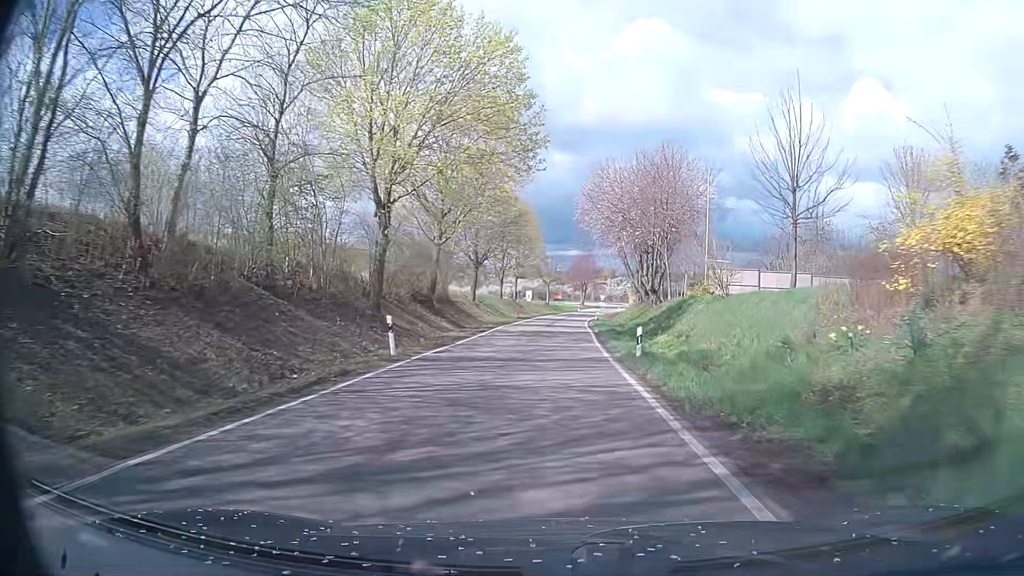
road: tertiary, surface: asphalt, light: Day
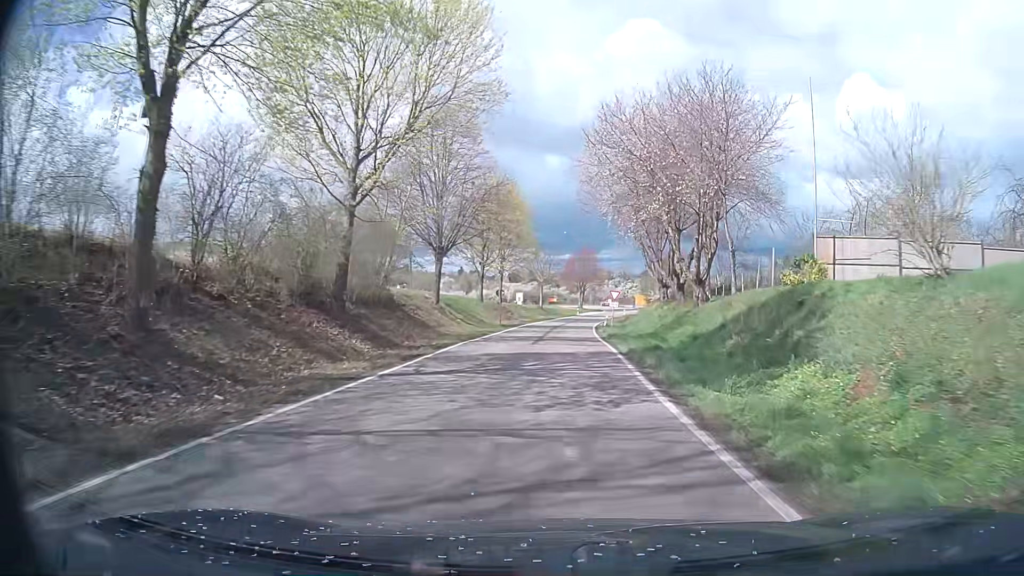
(0.0, +17.2) m; 0°
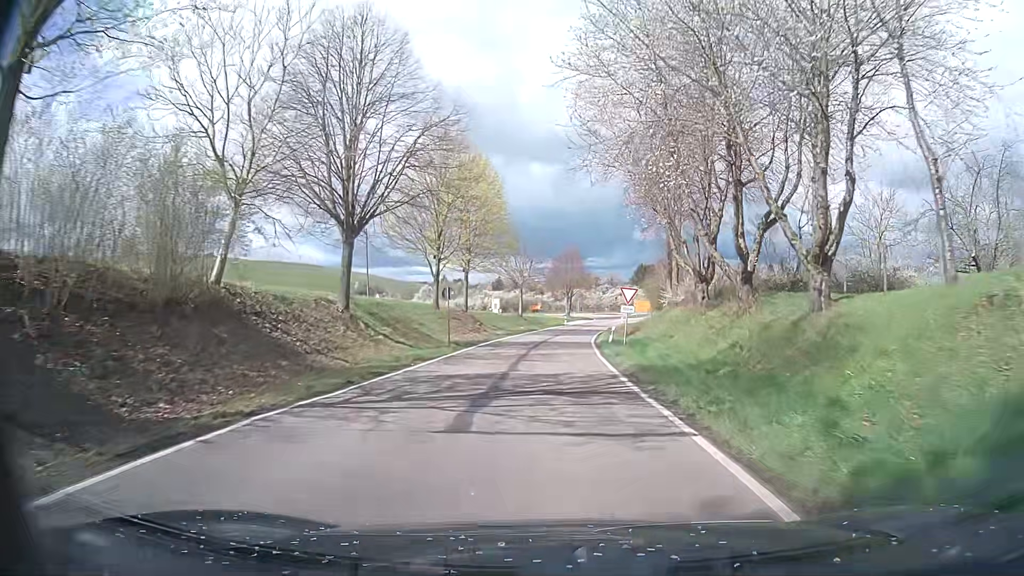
(+0.3, +17.0) m; +2°
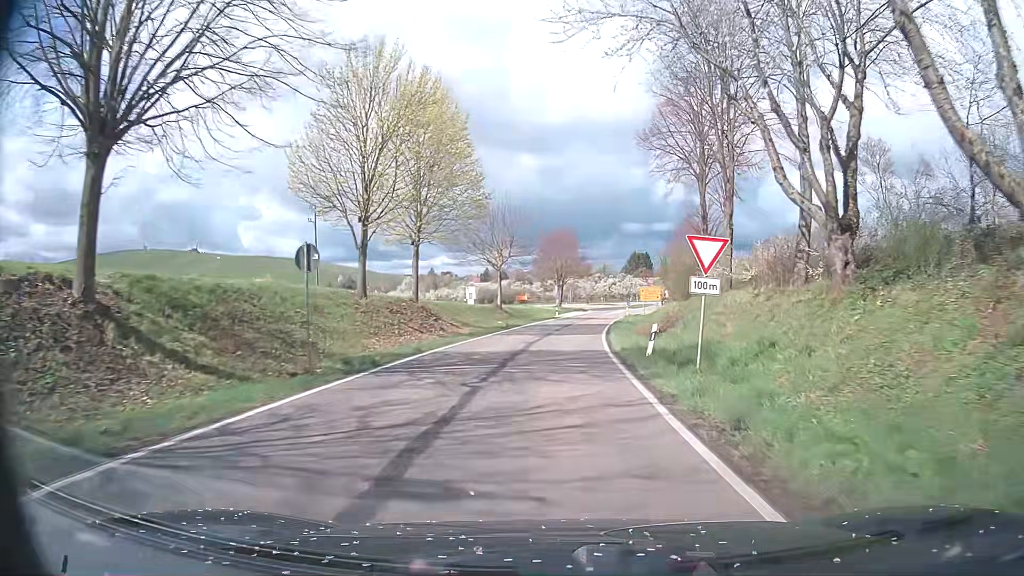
(+0.1, +16.5) m; +1°
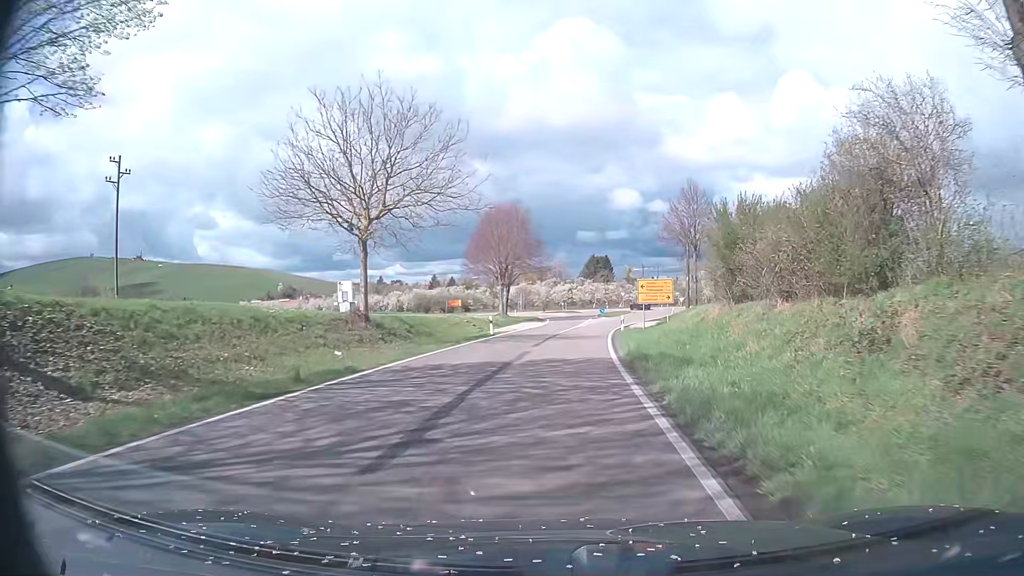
(+0.9, +31.1) m; +4°
